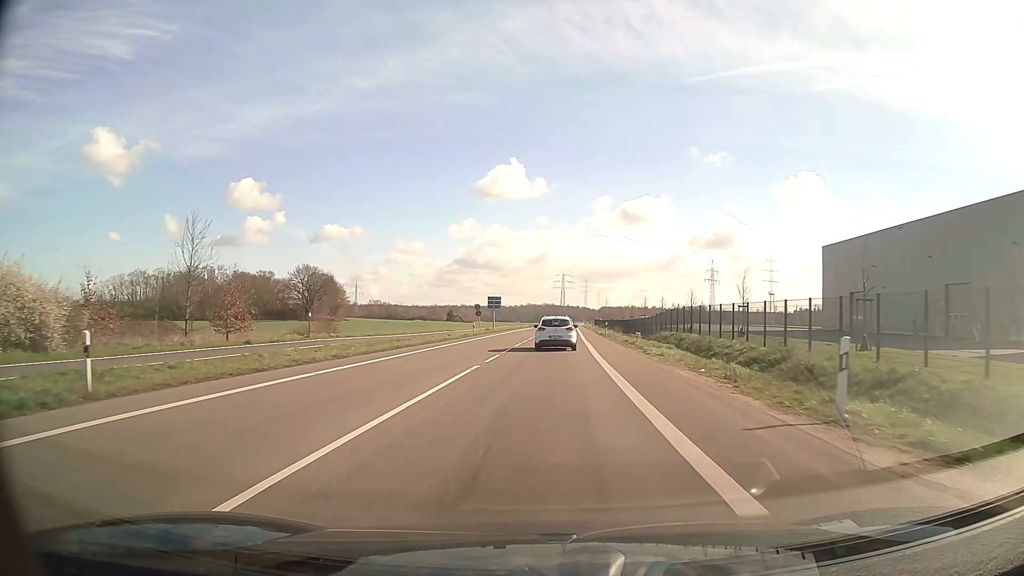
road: secondary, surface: asphalt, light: Day
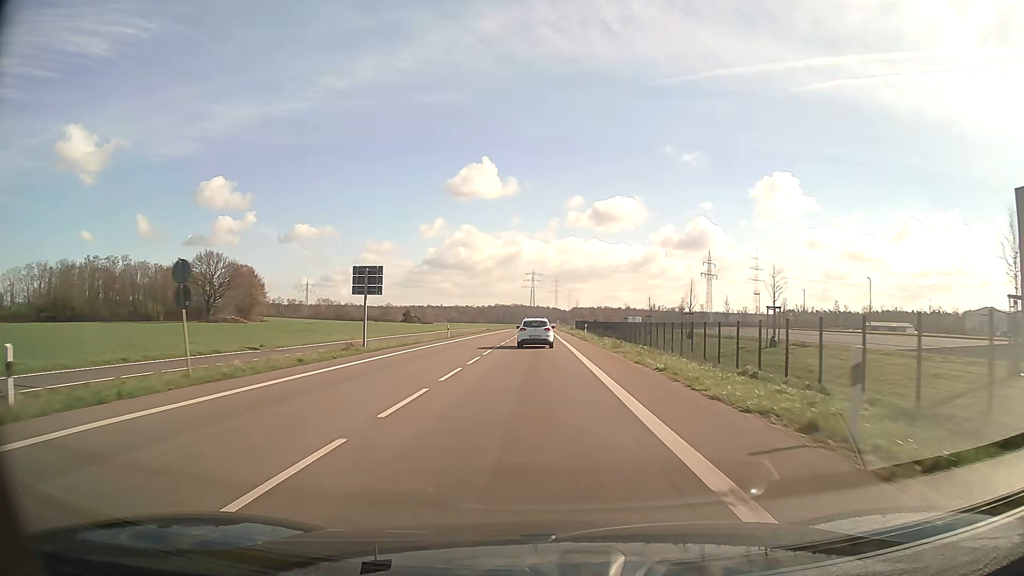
(+1.6, +52.5) m; +3°
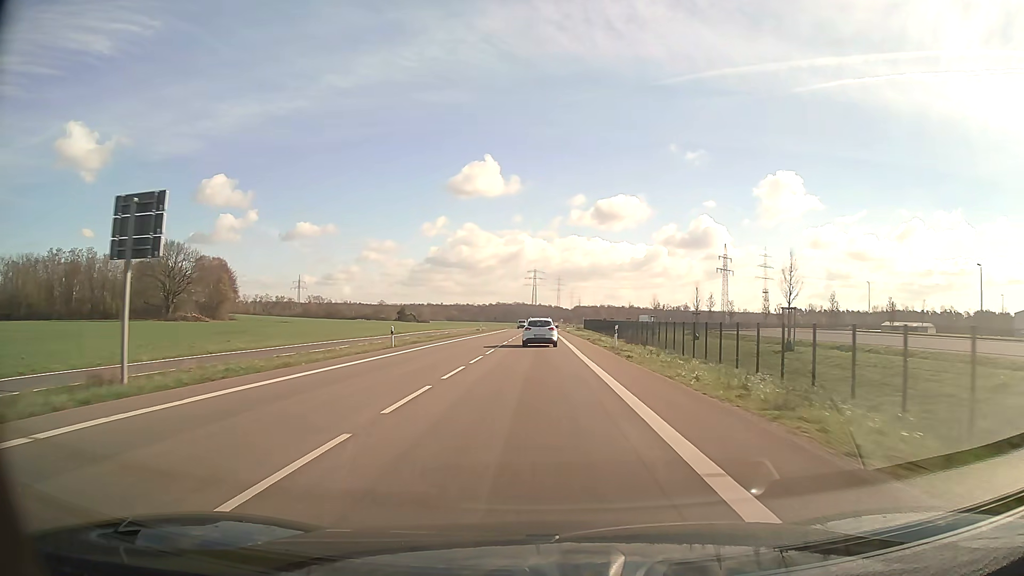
(-0.1, +22.8) m; 0°
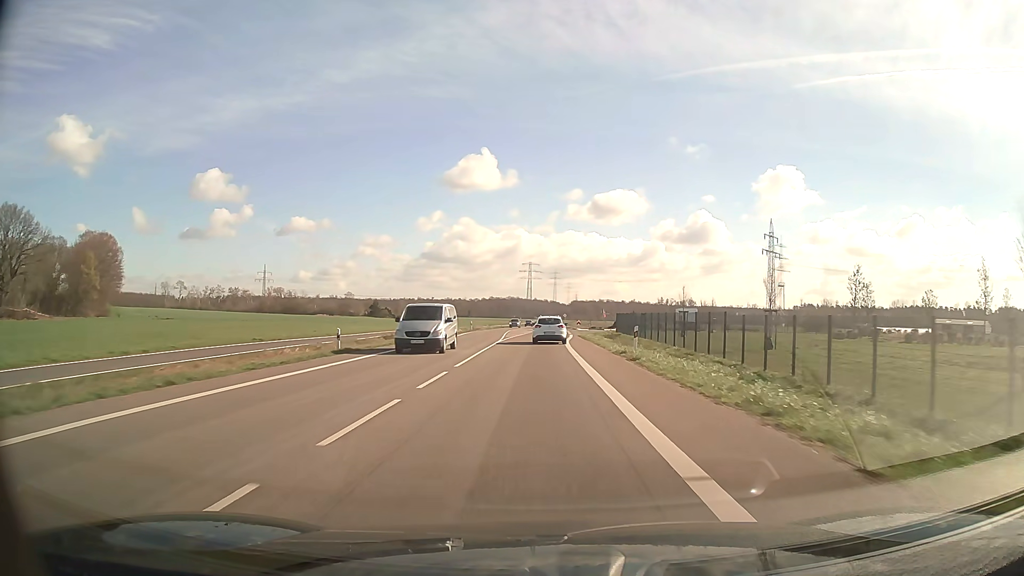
(+0.1, +59.8) m; 0°
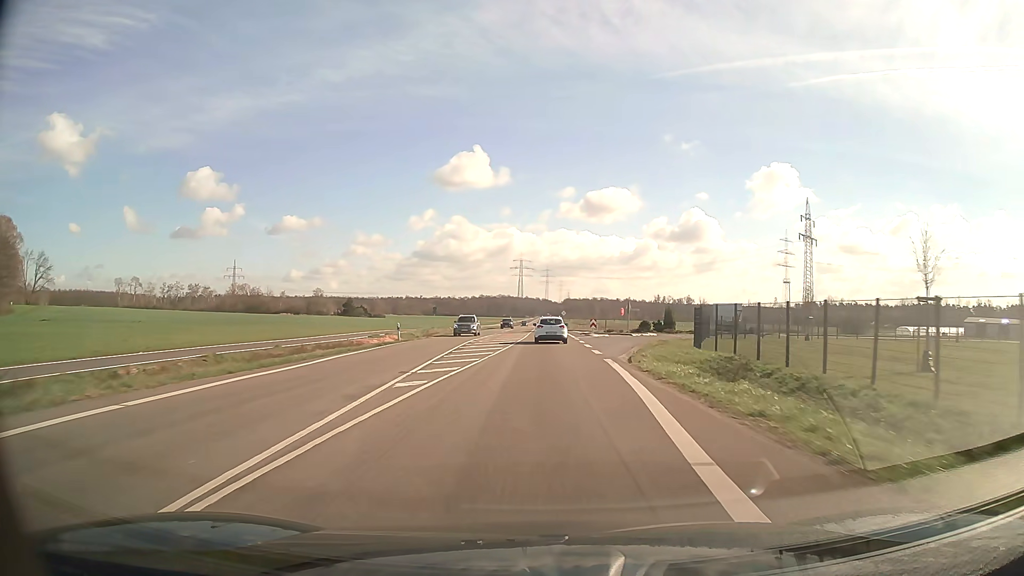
(0.0, +36.2) m; +1°
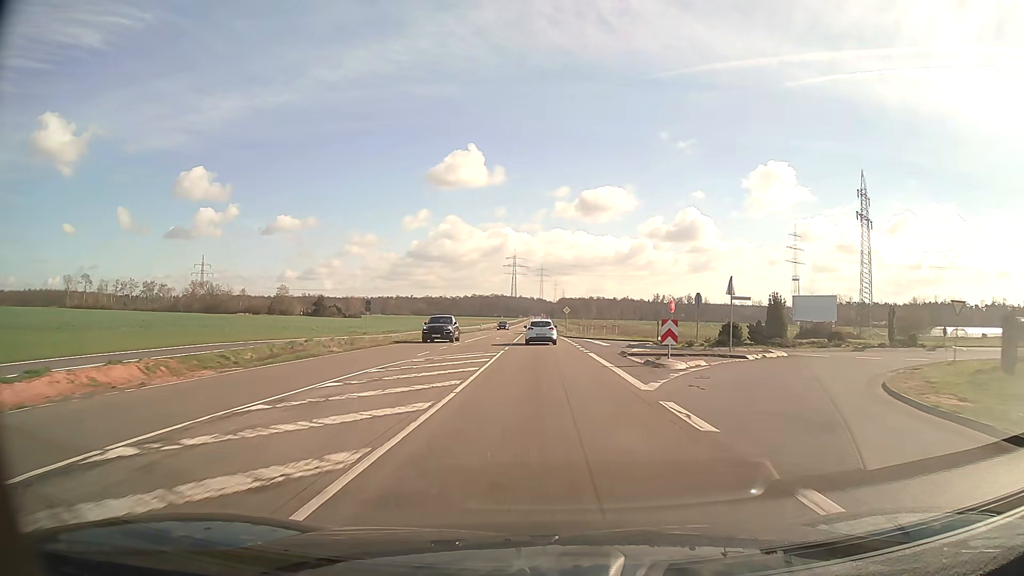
(+0.2, +36.2) m; 0°
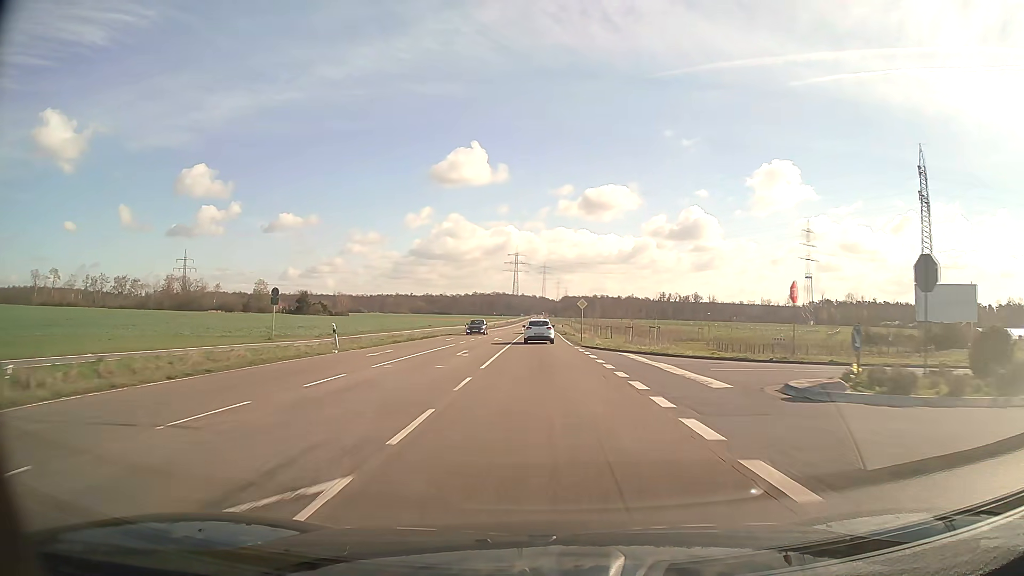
(0.0, +24.2) m; 0°
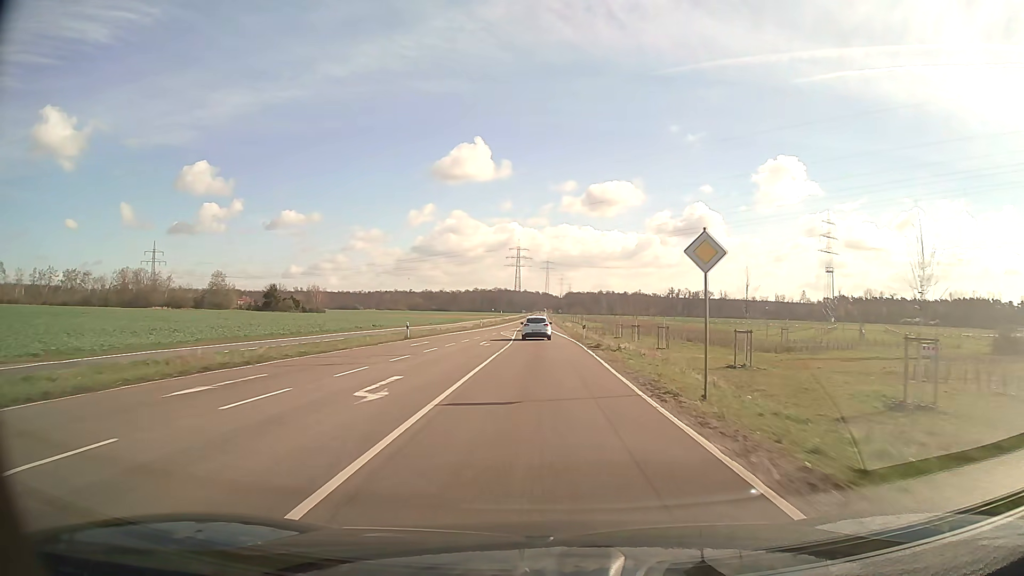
(-0.1, +36.5) m; 0°
(0, +10) (0, +20) (0, +30) (0, +40) (0, +50) (0, +60) (0, +70) (-1, +80) (-1, +90) (-1, +100) m
